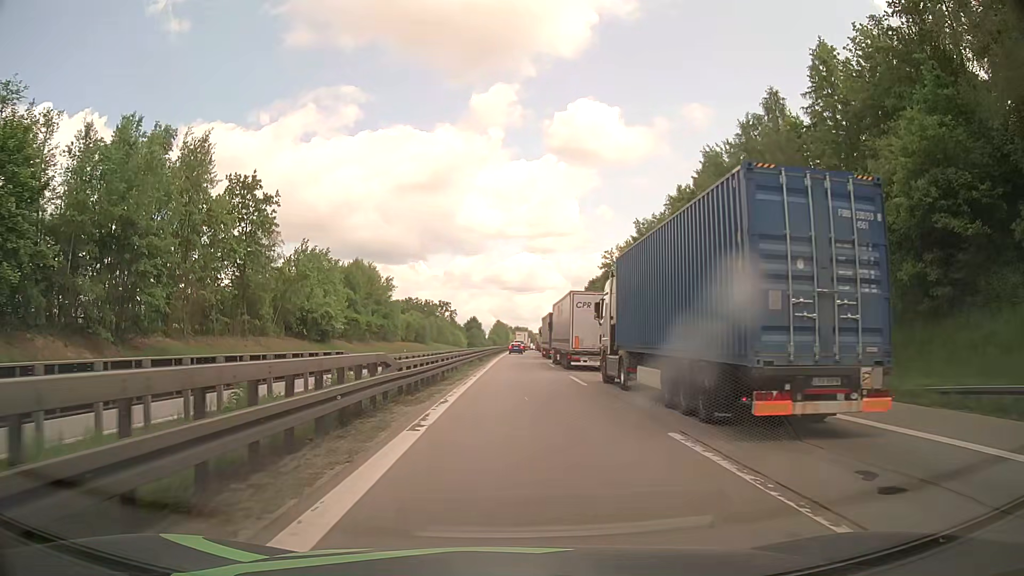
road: motorway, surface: asphalt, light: Day
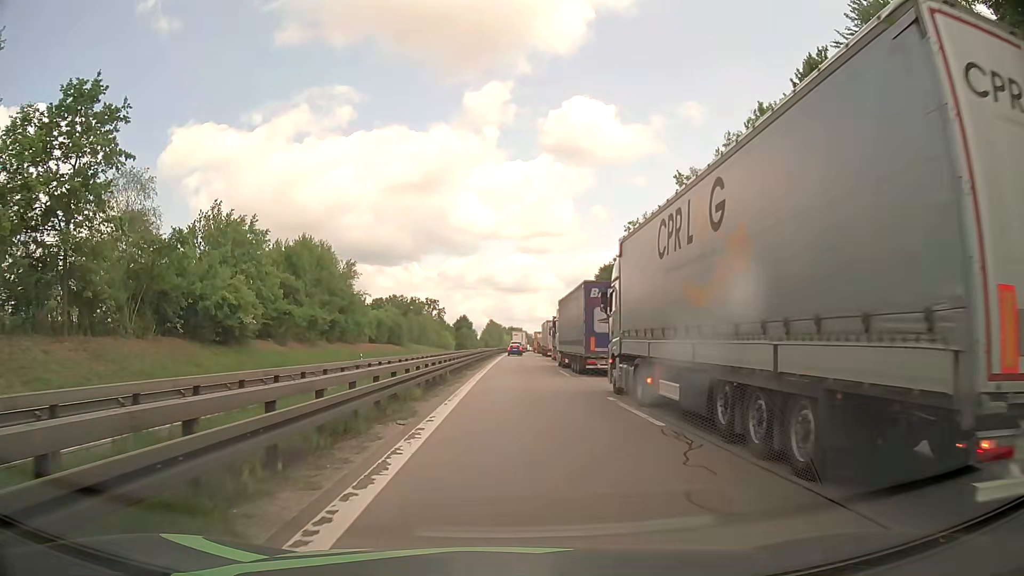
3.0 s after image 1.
(+0.3, +29.3) m; +1°
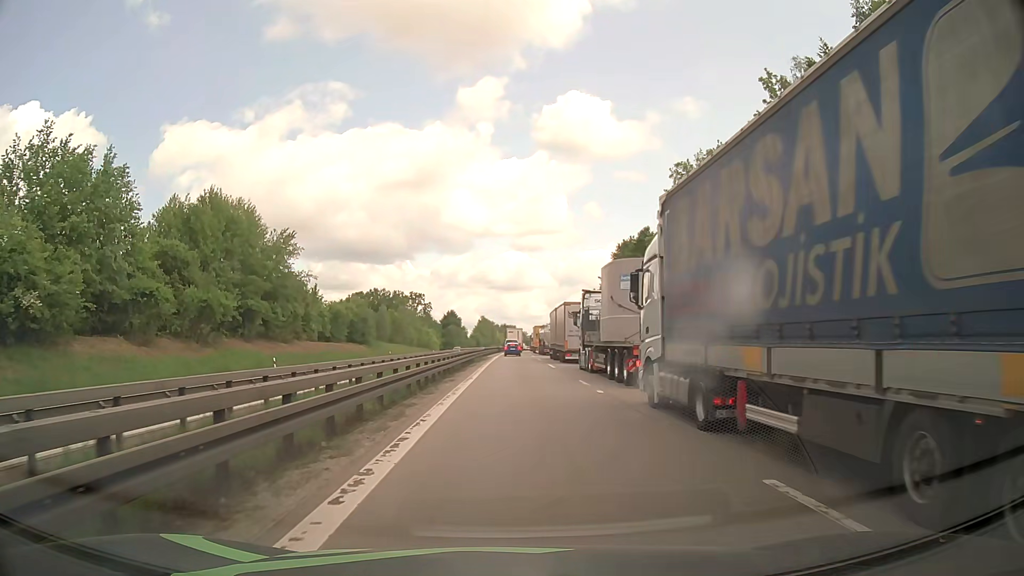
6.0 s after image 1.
(+0.2, +29.4) m; +1°
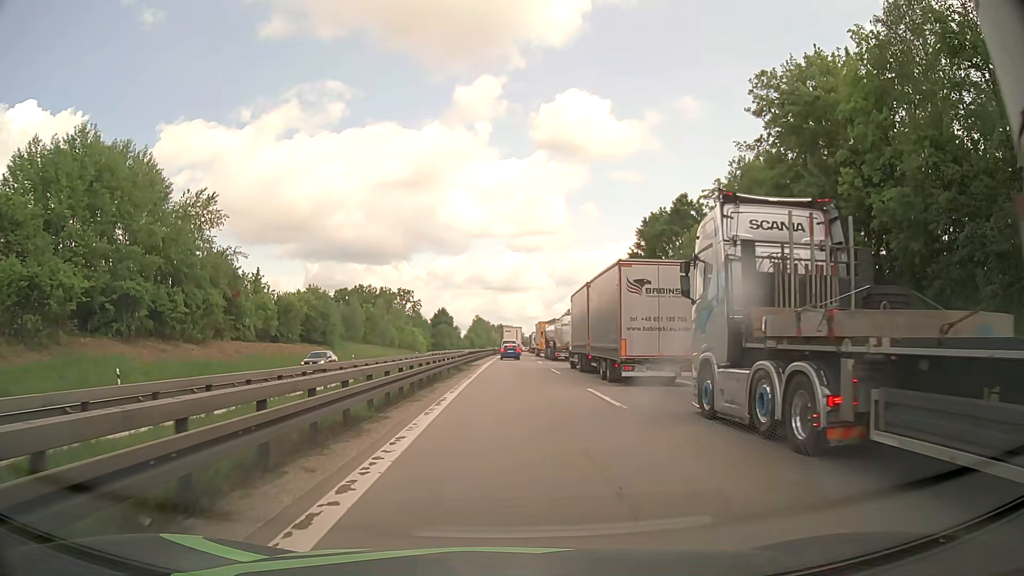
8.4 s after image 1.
(+0.2, +22.7) m; 0°
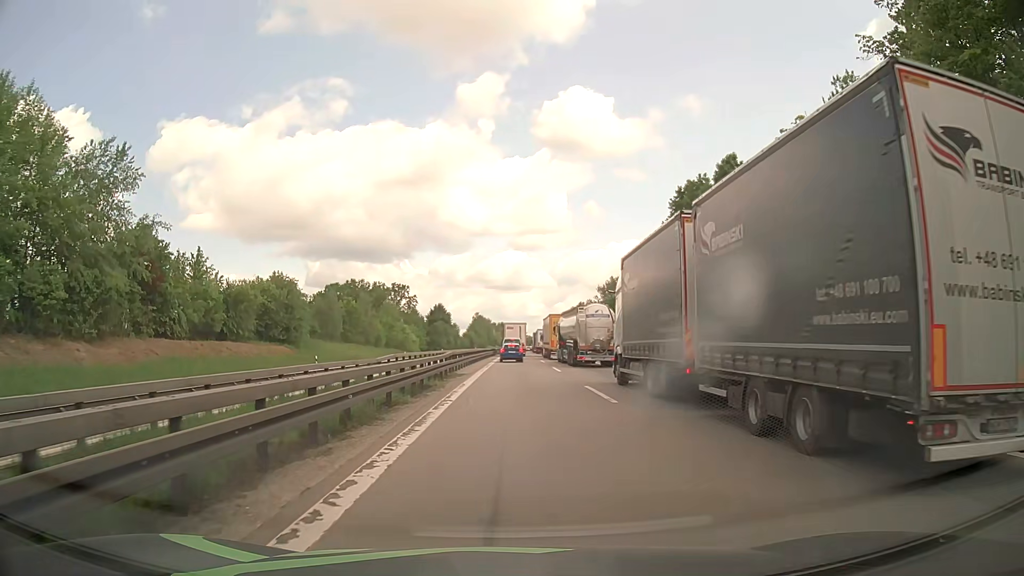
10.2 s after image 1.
(0.0, +16.1) m; 0°
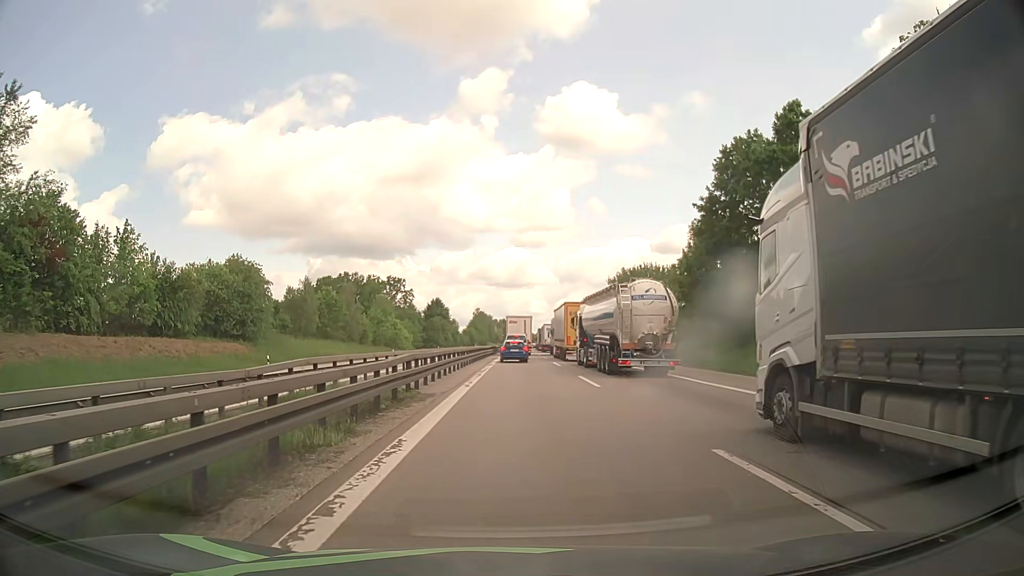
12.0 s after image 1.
(-0.1, +13.6) m; 0°
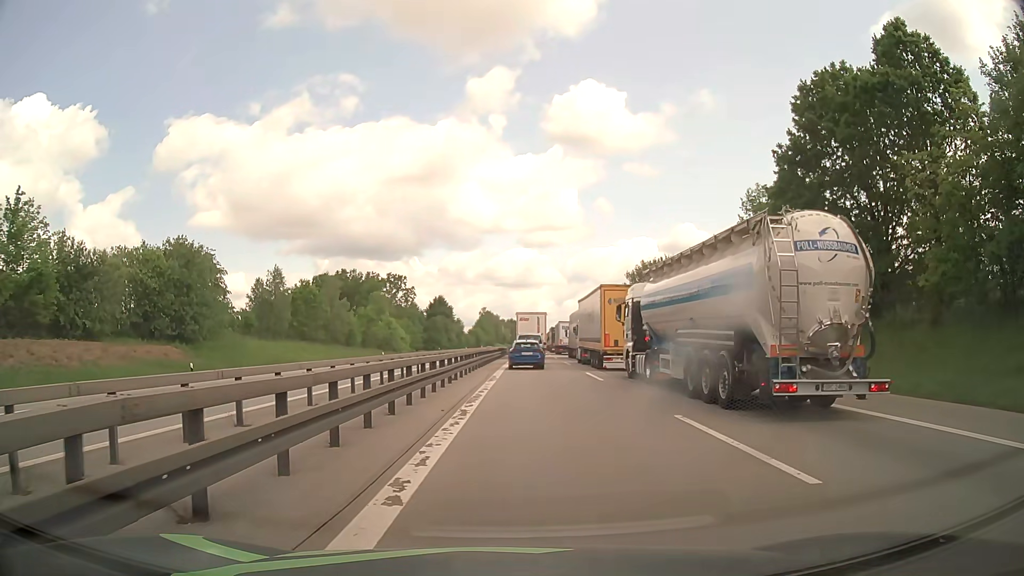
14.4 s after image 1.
(-0.2, +14.1) m; -1°
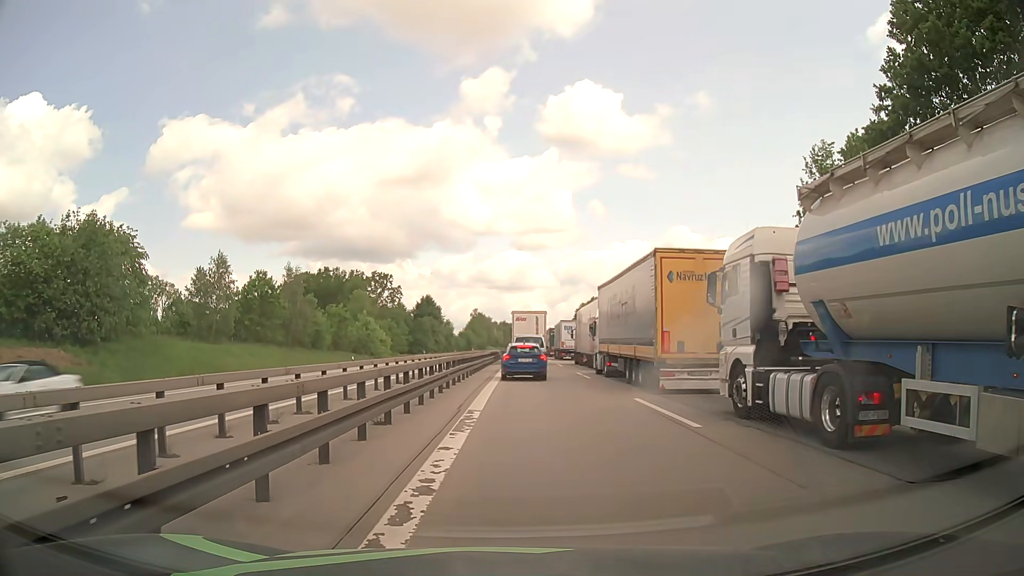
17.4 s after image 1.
(+0.1, +13.0) m; +1°
